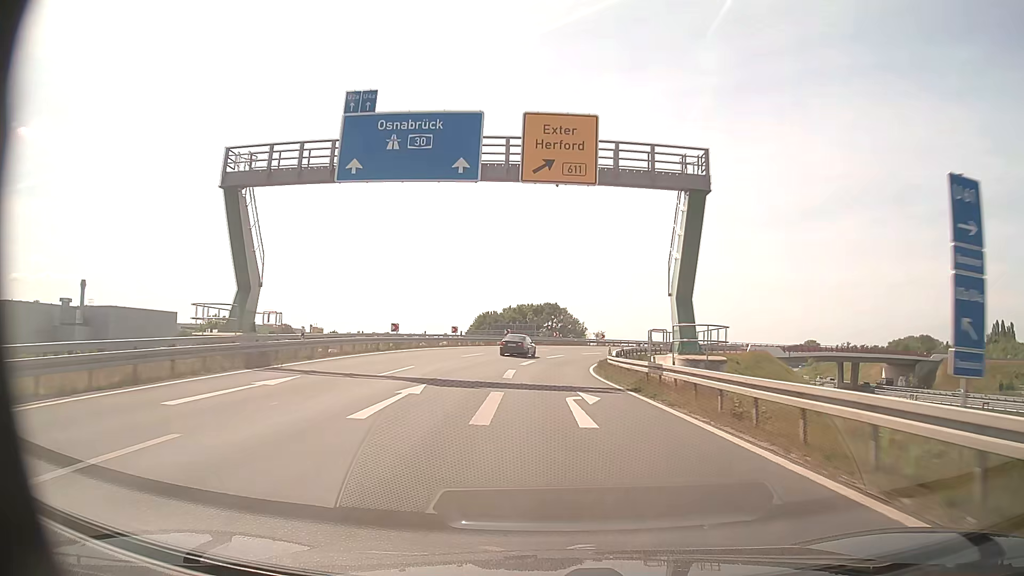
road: trunk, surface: asphalt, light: Day
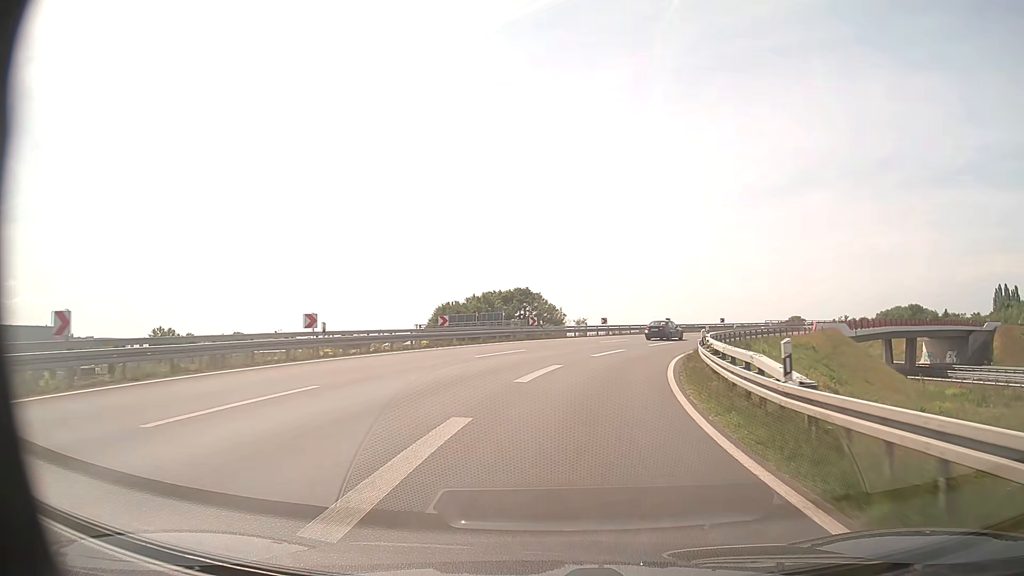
(0.0, +30.0) m; +2°
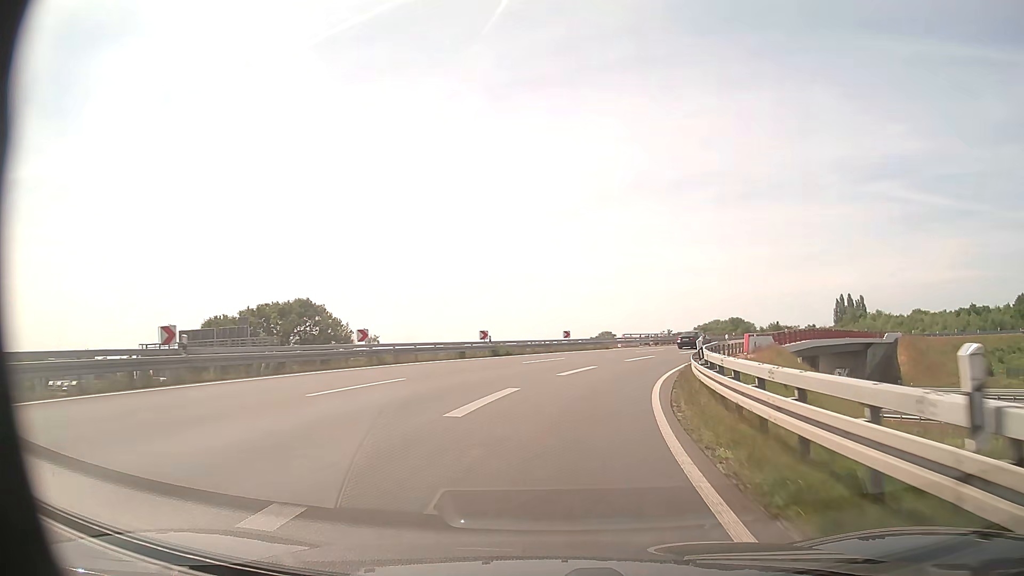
(+3.6, +28.1) m; +16°
